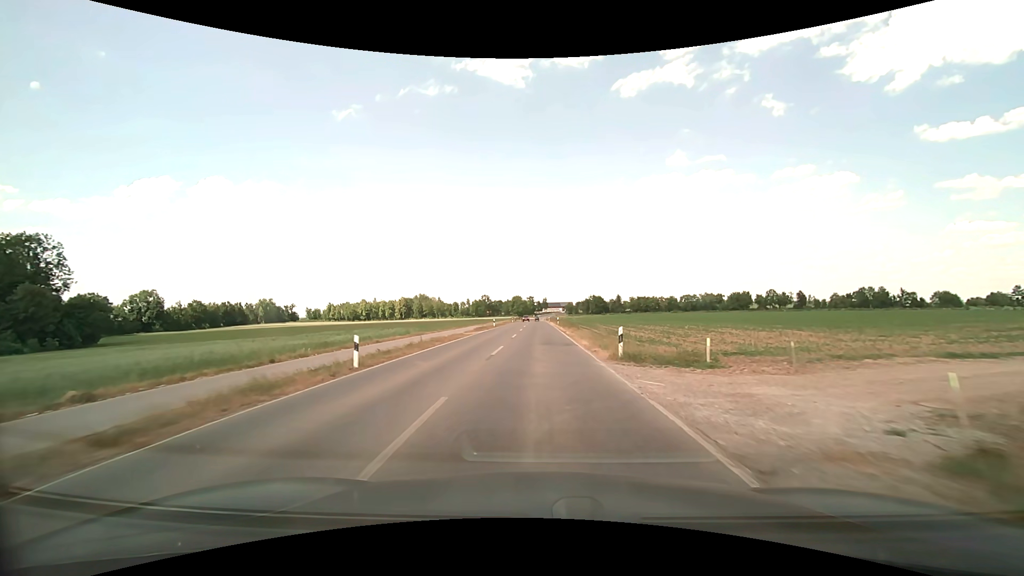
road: secondary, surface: asphalt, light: Day
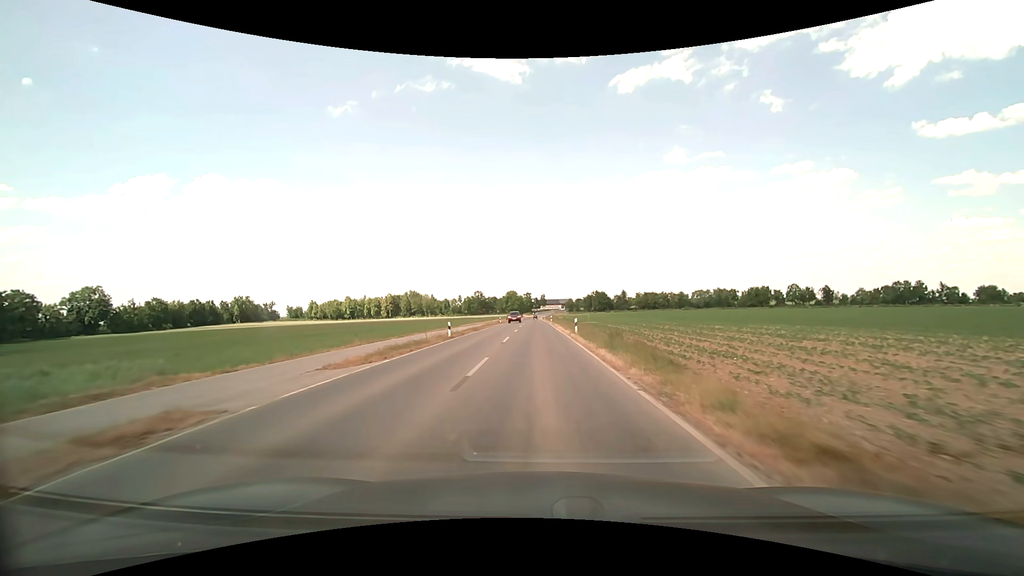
(-0.1, +30.1) m; 0°
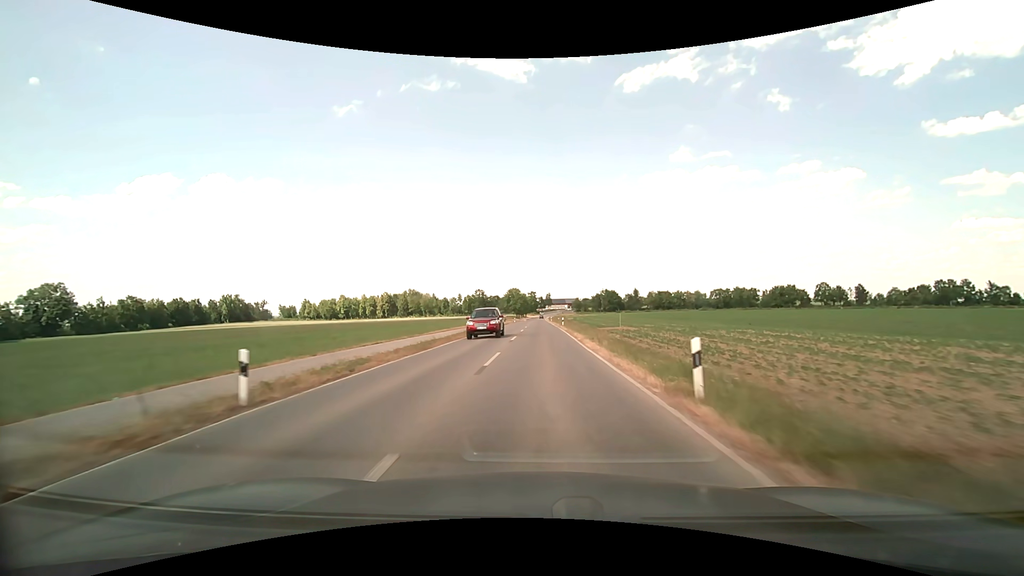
(-0.2, +21.9) m; -1°
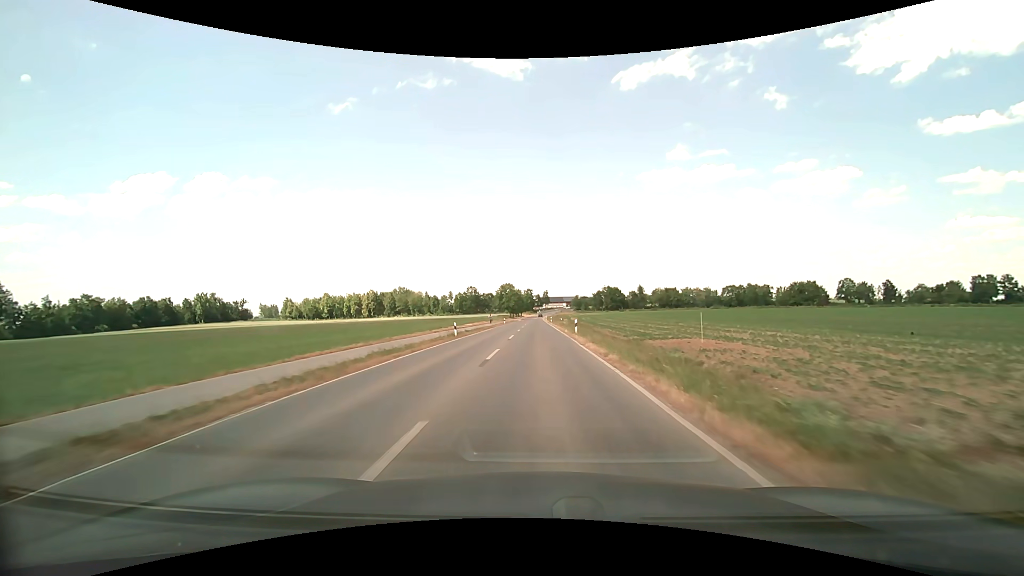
(+0.1, +22.8) m; 0°
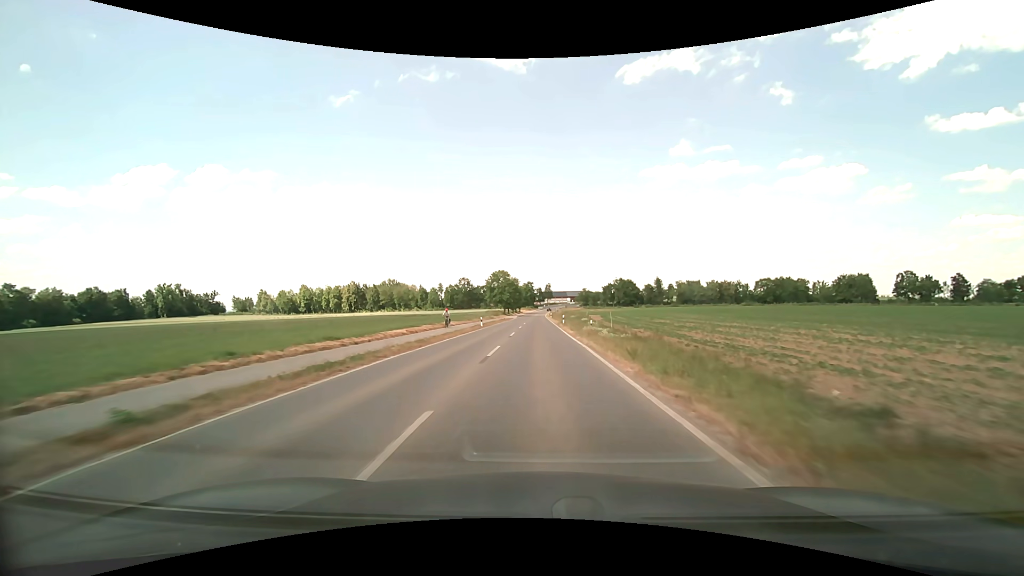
(-0.1, +35.9) m; 0°
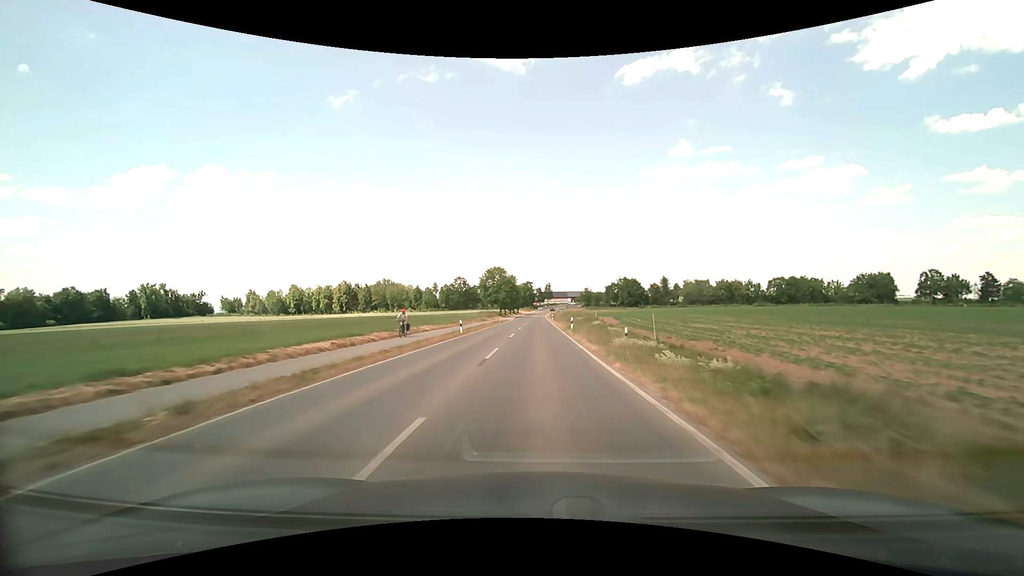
(0.0, +12.4) m; 0°
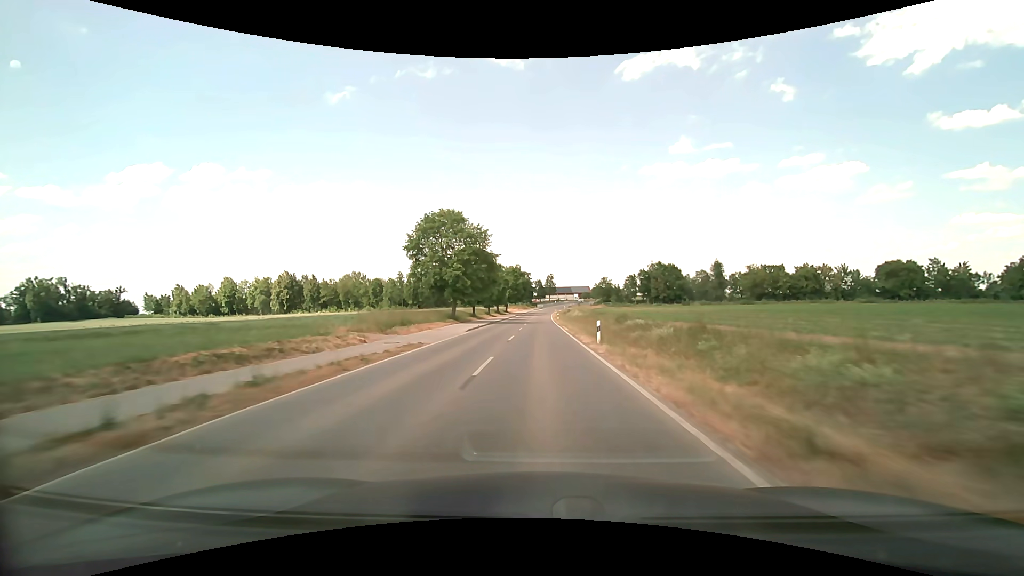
(-0.2, +64.3) m; 0°
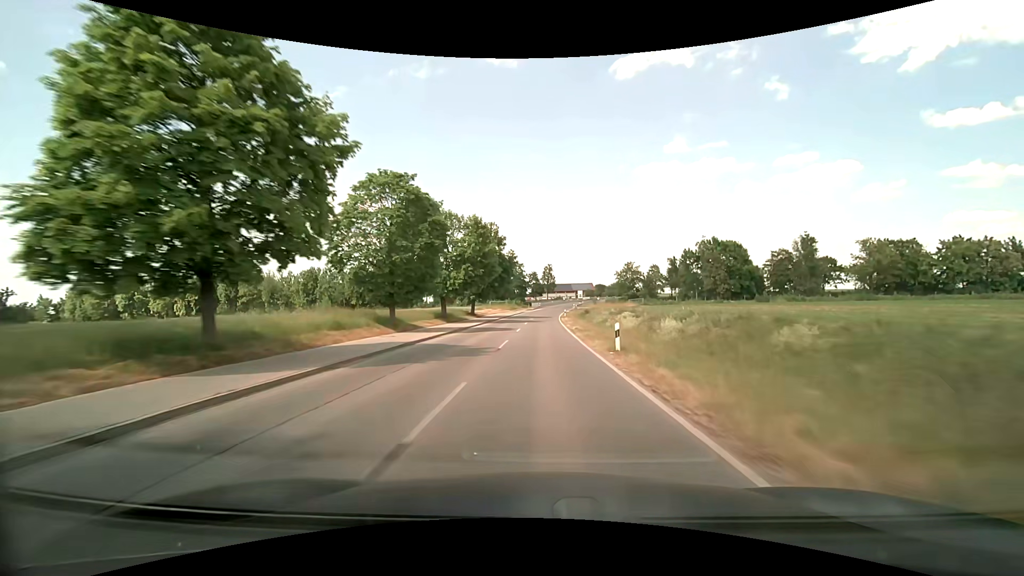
(+0.2, +53.7) m; 0°
(0, +10) (0, +20) (0, +30) (0, +40) (+1, +50) (+1, +60) (+1, +70) (+2, +80) (+3, +90) (+4, +100) m
